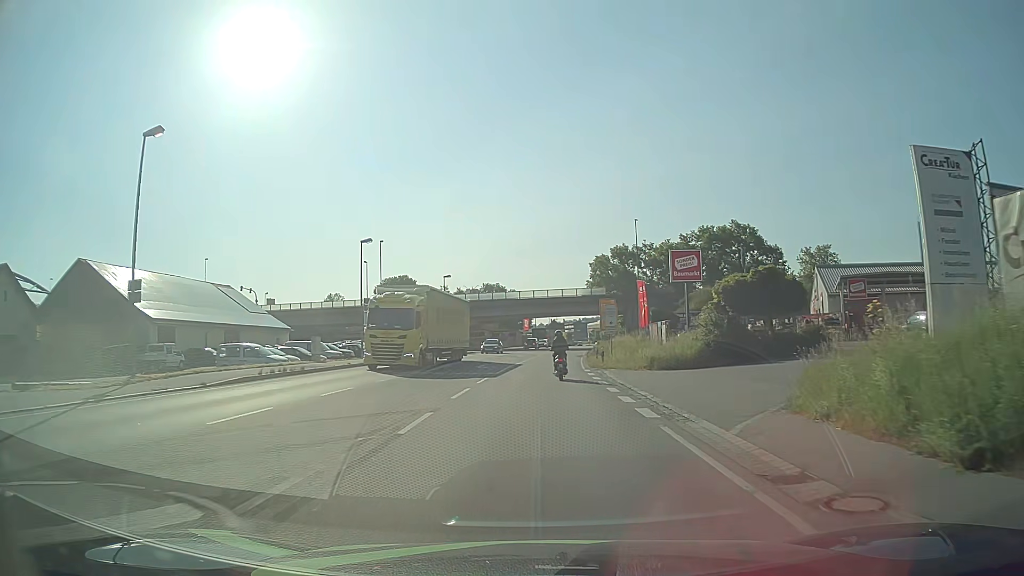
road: primary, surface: asphalt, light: Day
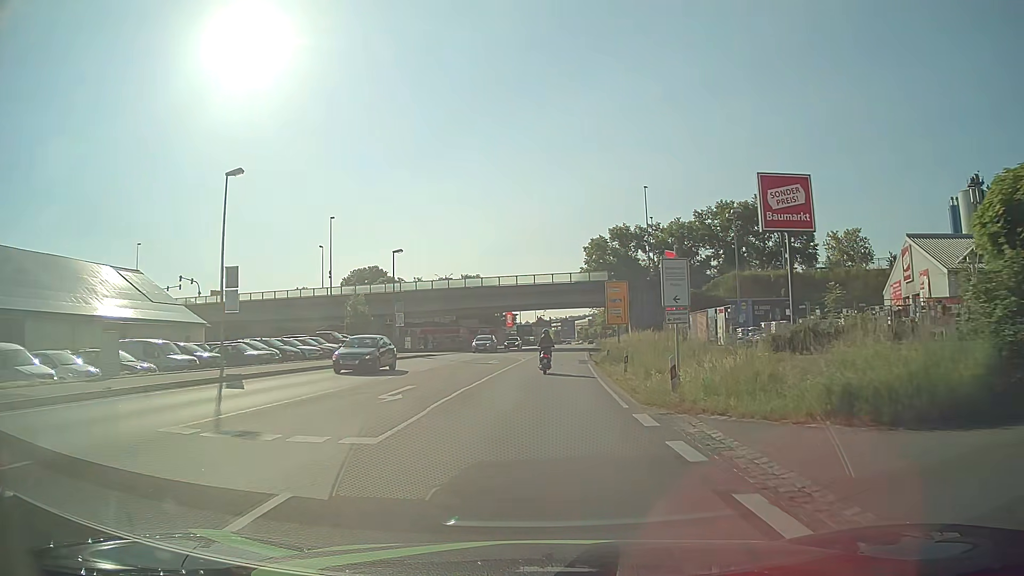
(+0.2, +19.4) m; +1°
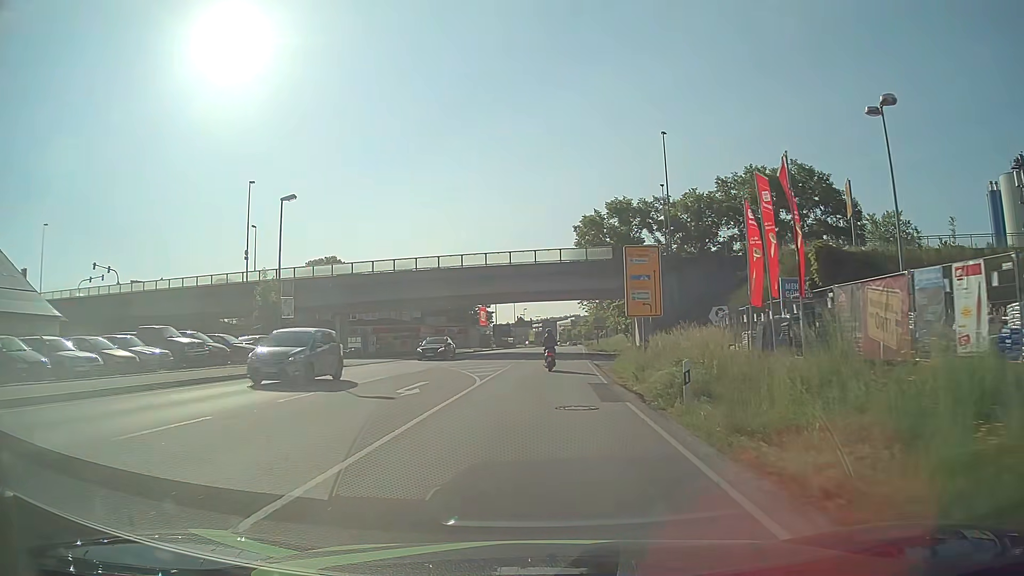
(+0.2, +20.7) m; +2°
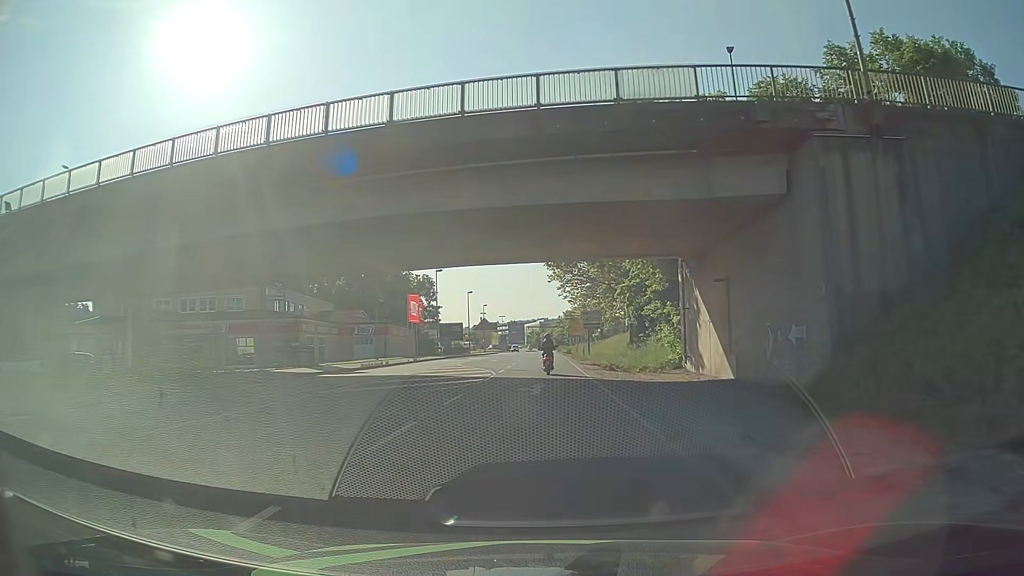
(+0.9, +36.4) m; +3°
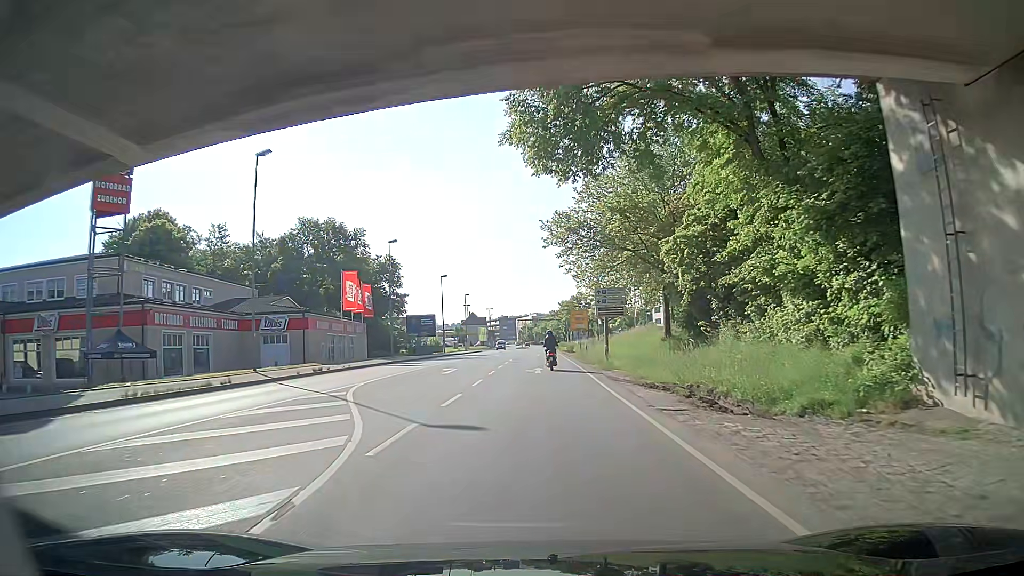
(+0.2, +22.4) m; +2°
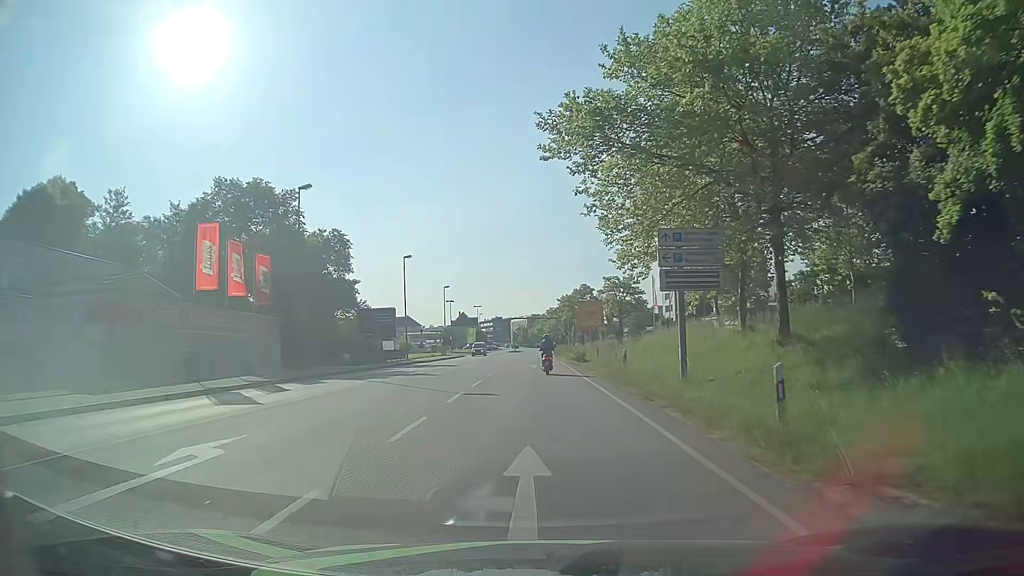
(-0.5, +22.7) m; -1°
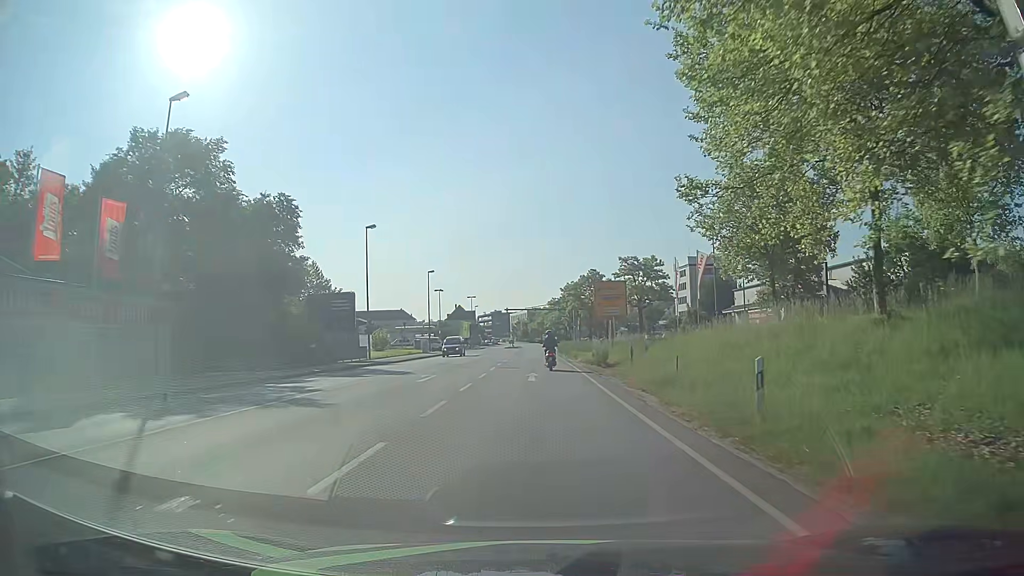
(0.0, +15.2) m; 0°
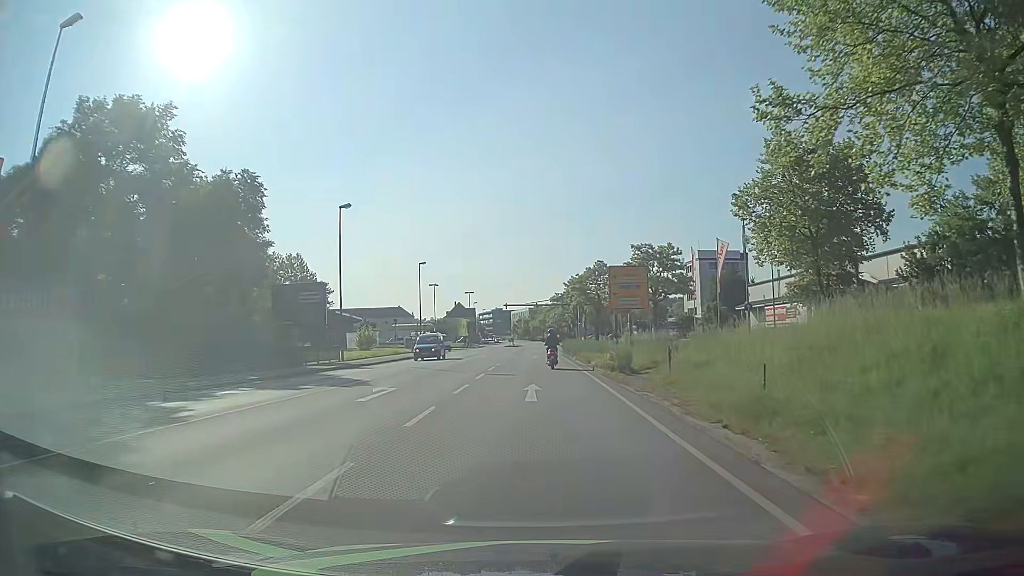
(0.0, +7.6) m; +1°
